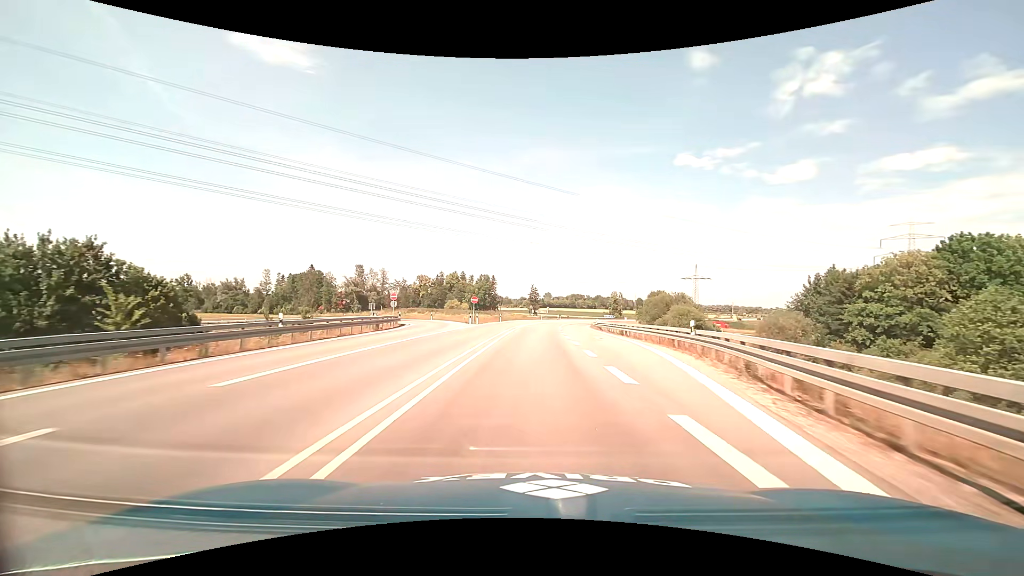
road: trunk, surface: asphalt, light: Day
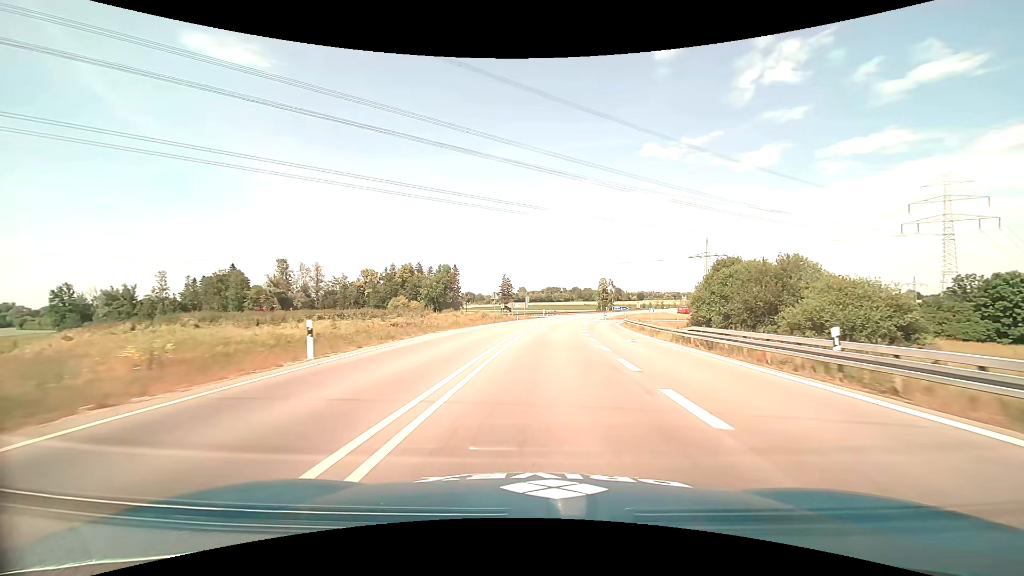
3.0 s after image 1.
(+1.1, +57.4) m; +3°
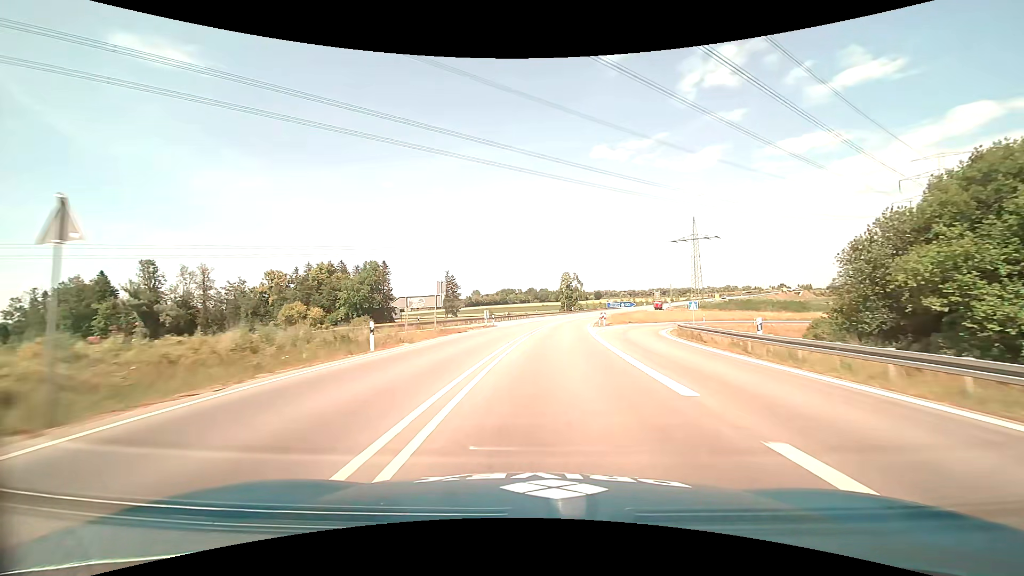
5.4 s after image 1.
(+2.3, +46.1) m; +5°
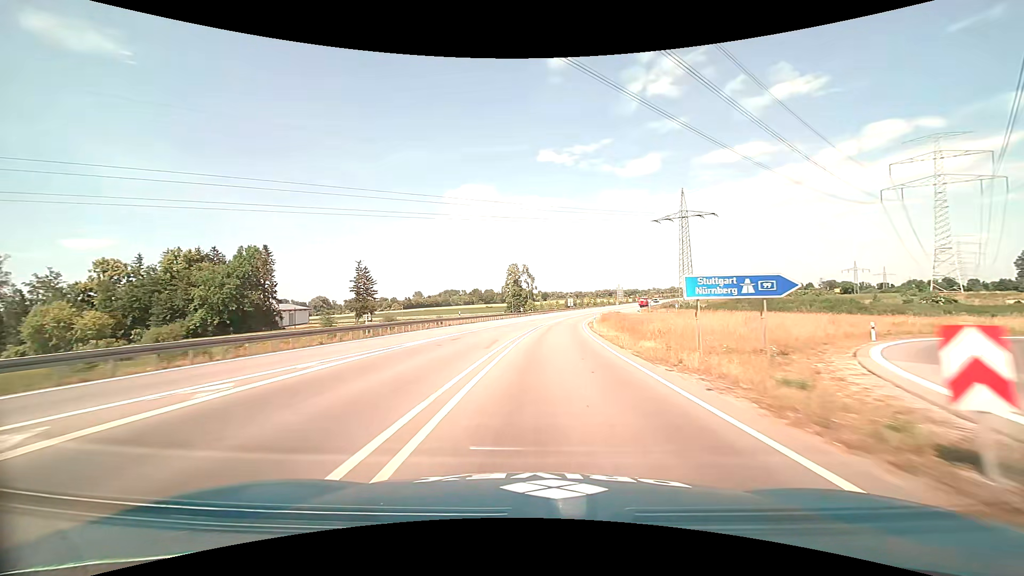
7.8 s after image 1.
(+2.6, +47.4) m; +6°
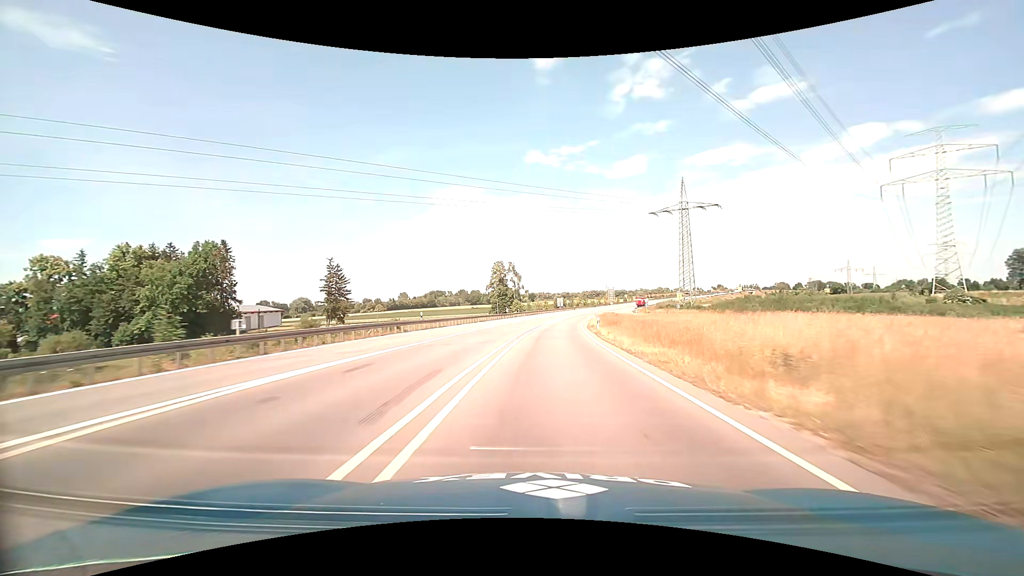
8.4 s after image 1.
(+0.1, +12.1) m; +1°
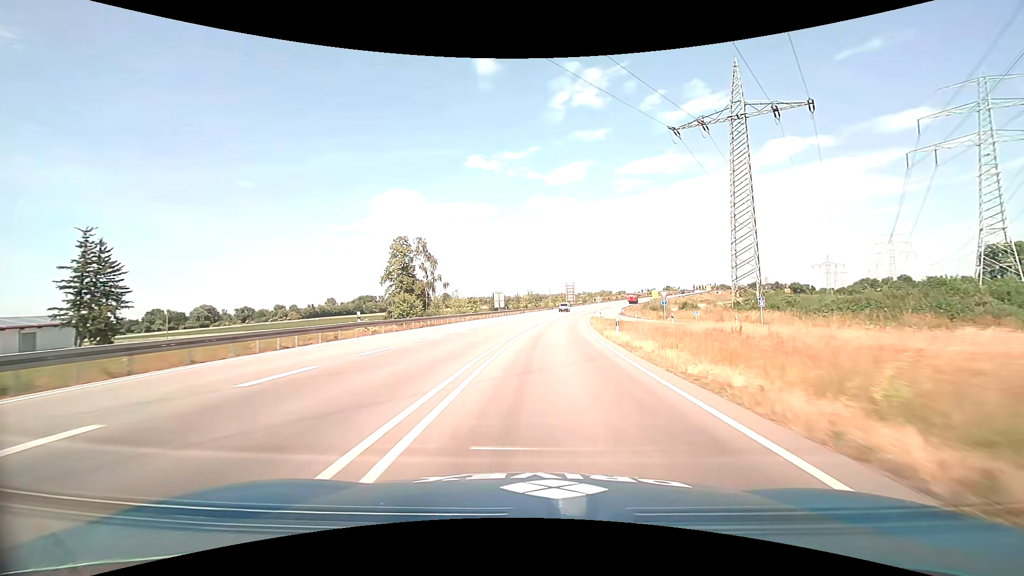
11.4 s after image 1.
(+3.5, +61.2) m; +7°
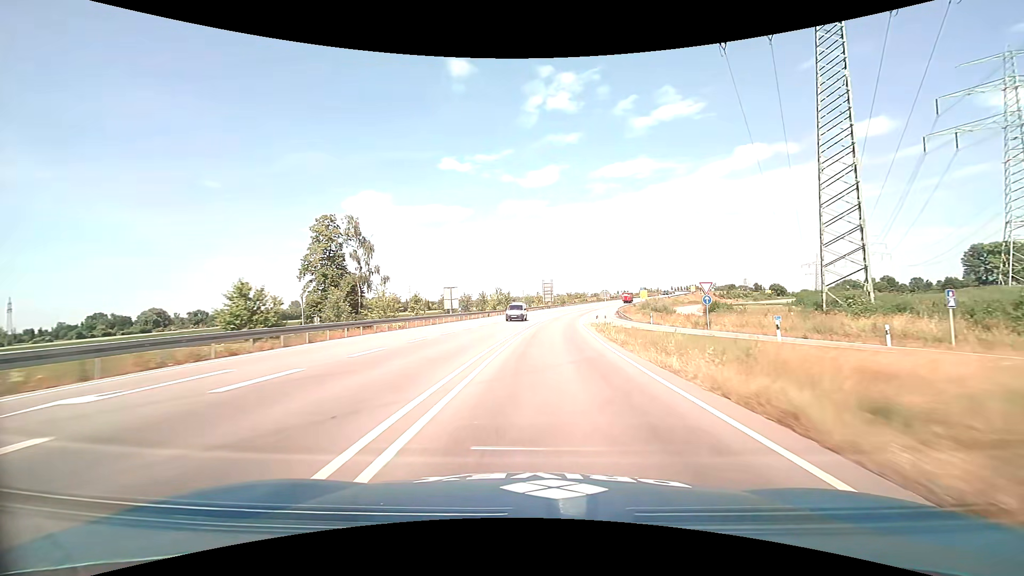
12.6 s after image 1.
(+0.6, +24.4) m; +3°
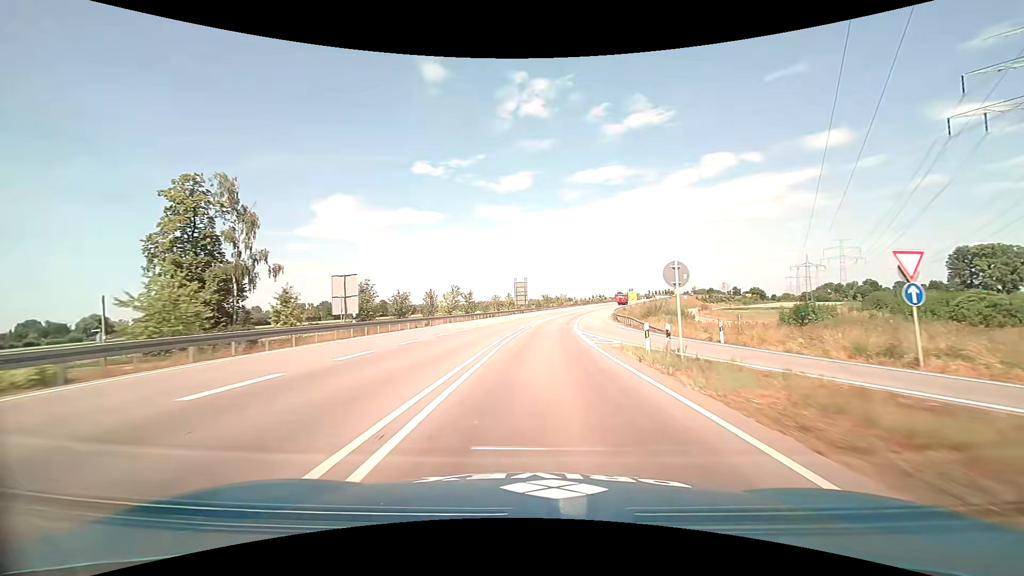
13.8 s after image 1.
(+0.6, +24.2) m; +3°
(0, +10) (0, +20) (+1, +30) (+2, +40) (+2, +50) (+3, +60) (+5, +70) (+6, +80) (+8, +90) (+9, +99) m
